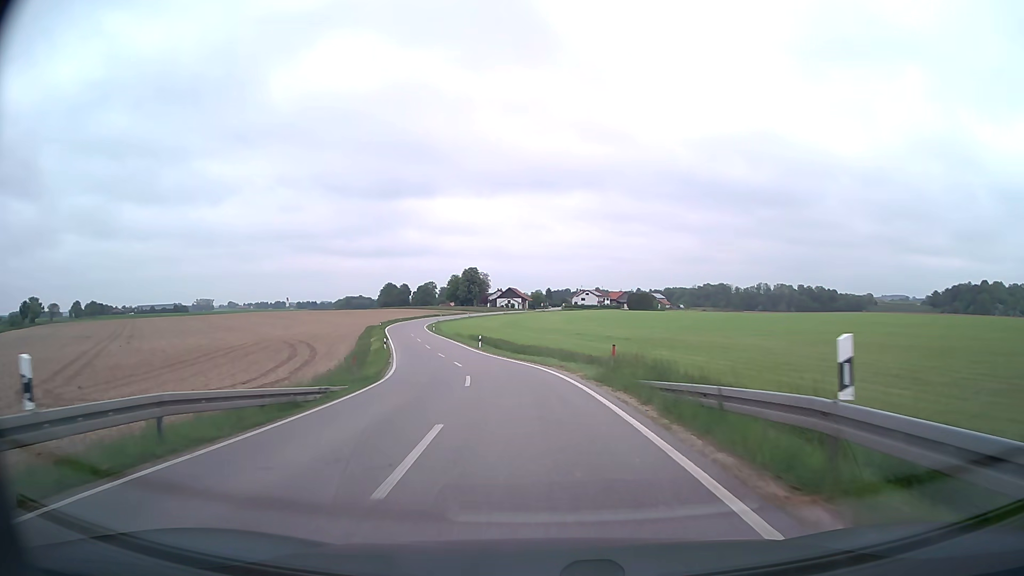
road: secondary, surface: asphalt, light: Day
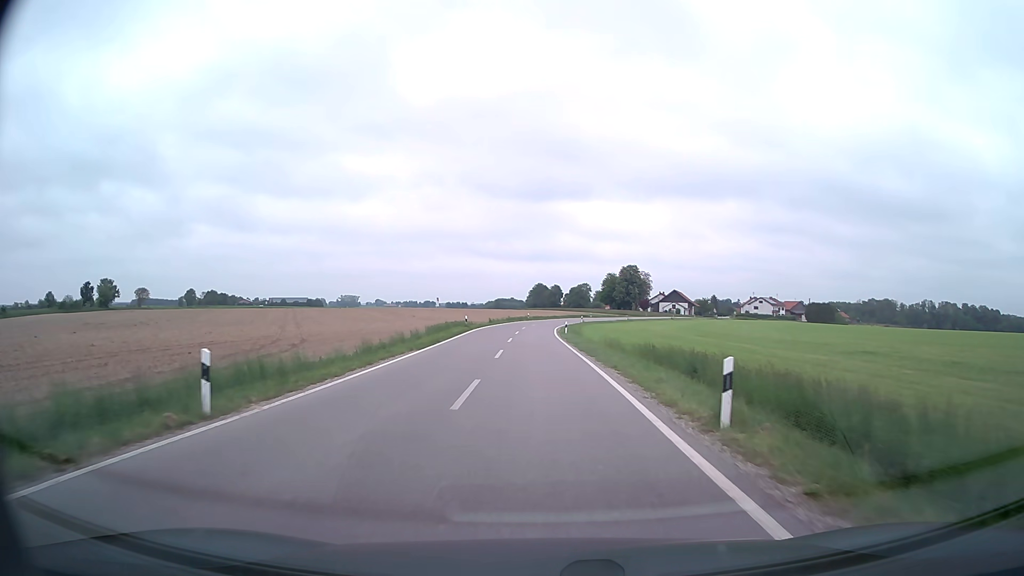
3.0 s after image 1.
(-4.9, +43.0) m; -13°
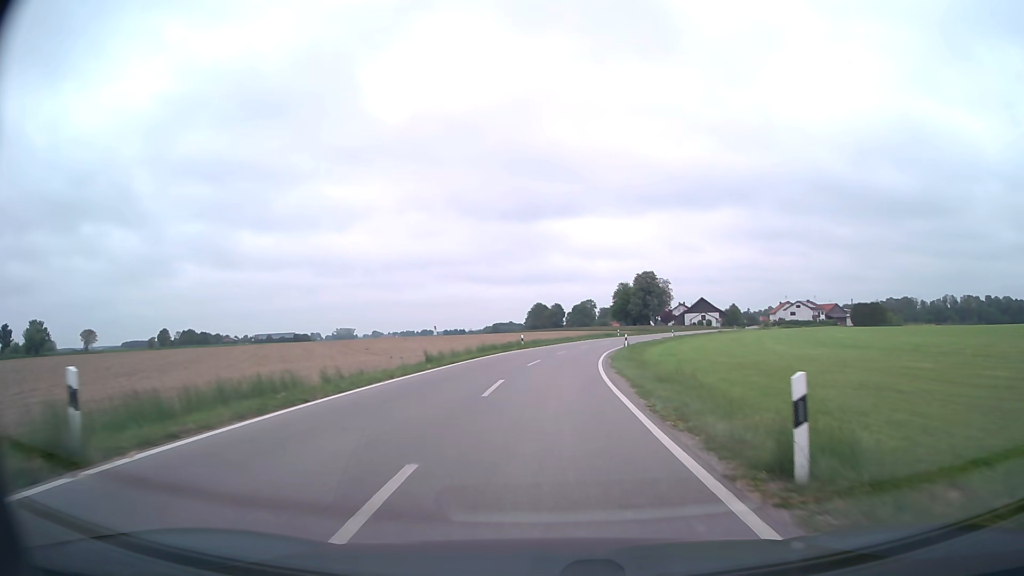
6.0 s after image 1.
(-0.6, +44.0) m; 0°
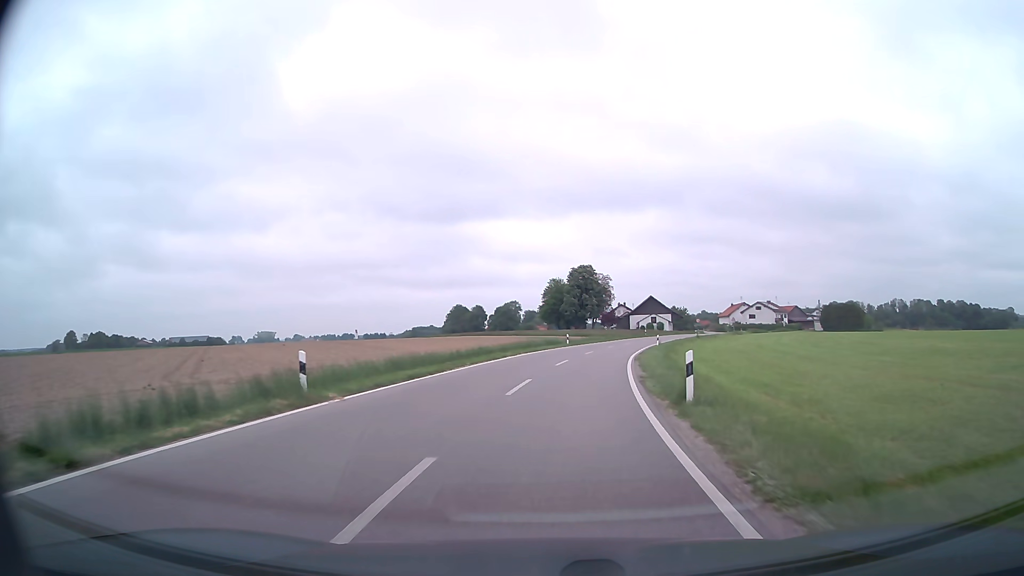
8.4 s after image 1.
(+1.6, +34.9) m; +6°
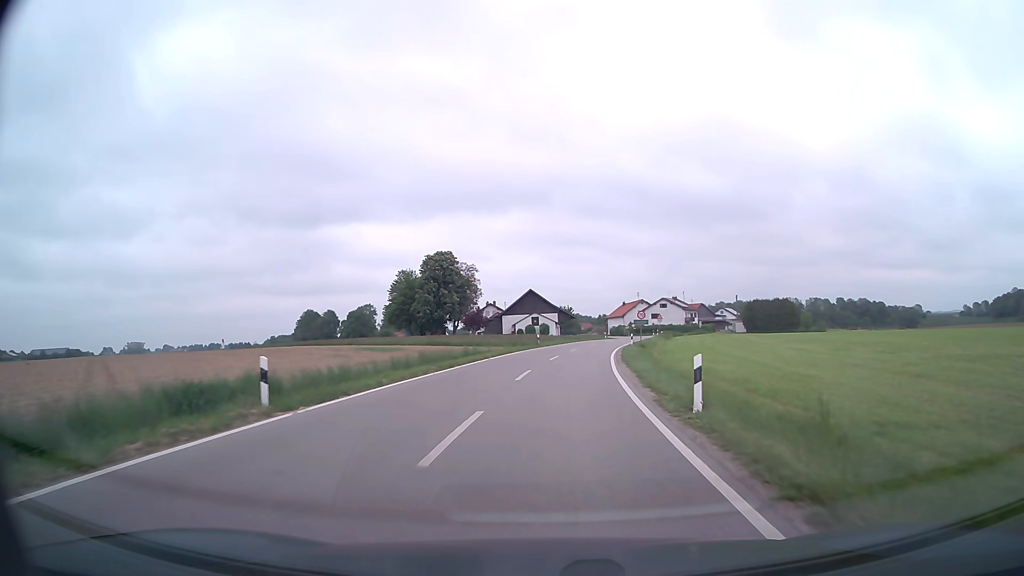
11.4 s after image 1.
(+4.3, +42.9) m; +11°
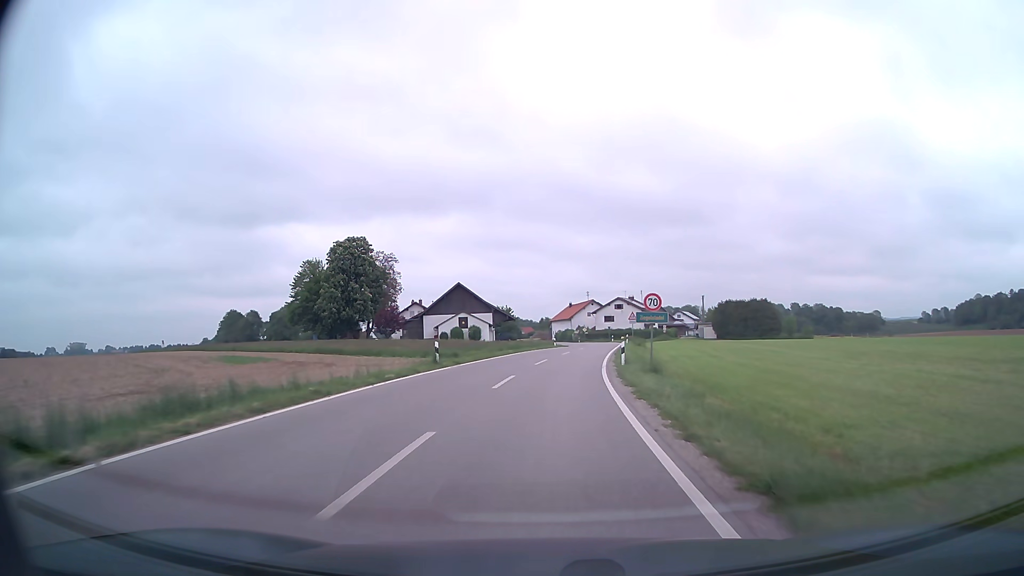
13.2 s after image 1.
(+1.4, +25.9) m; +5°
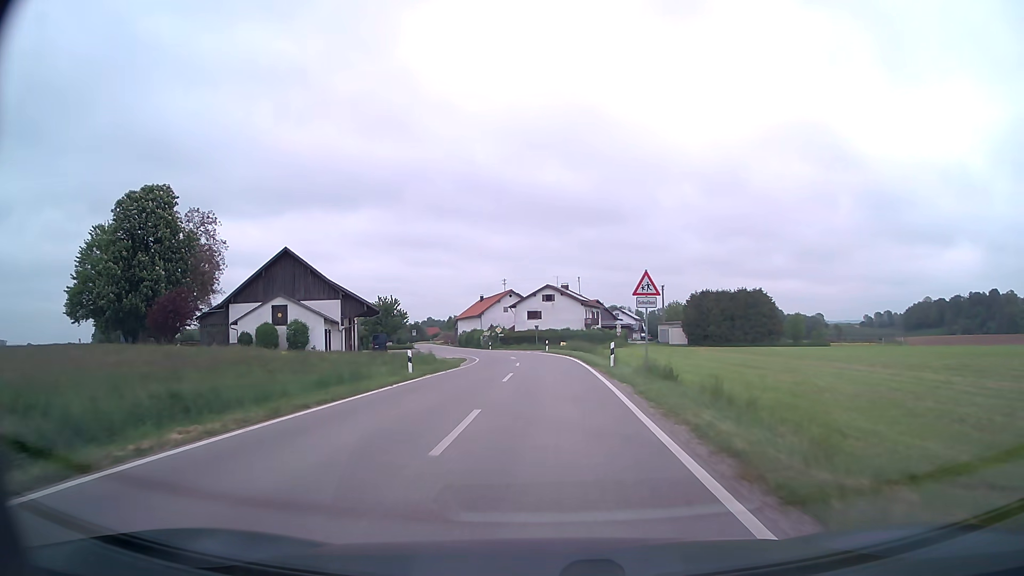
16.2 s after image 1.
(+2.7, +43.8) m; +7°
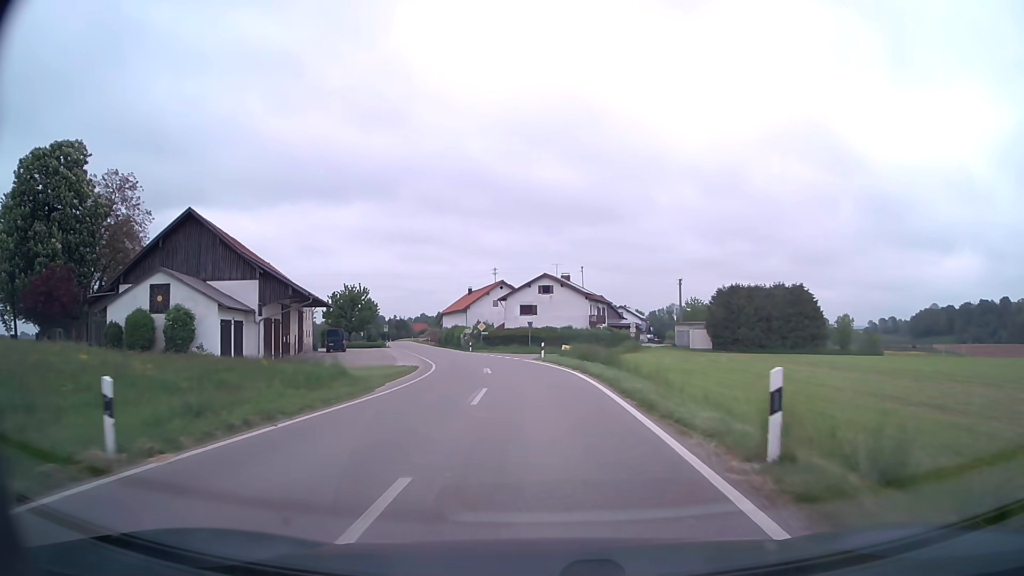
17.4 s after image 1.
(+0.1, +17.7) m; 0°
(0, +10) (0, +20) (-1, +30) (-3, +40) (-5, +50) (-7, +59) (-10, +69) (-13, +79) (-15, +88) (-18, +98) m
